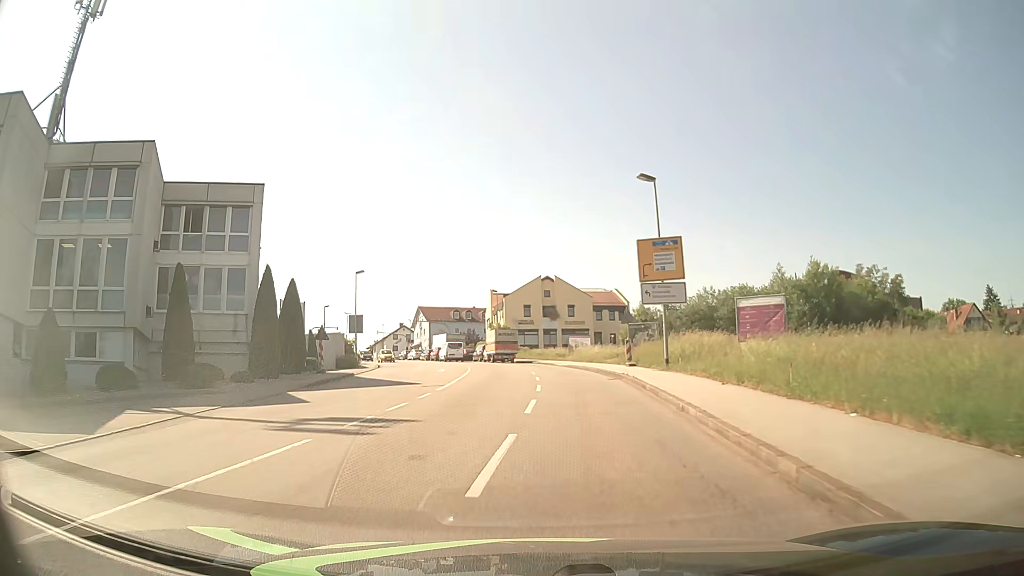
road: tertiary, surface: asphalt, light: Day
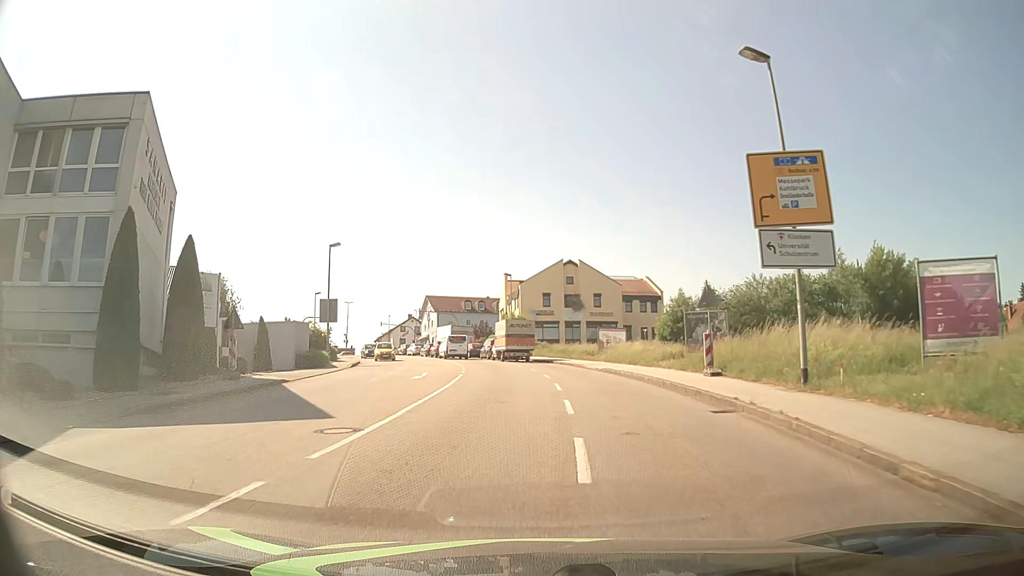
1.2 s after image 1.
(-0.2, +12.8) m; -2°
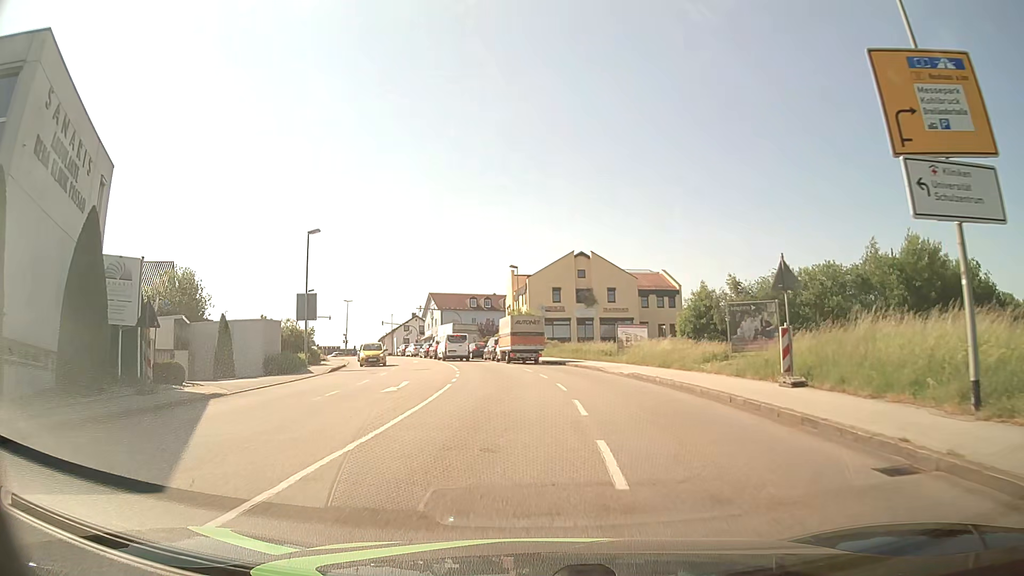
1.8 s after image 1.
(0.0, +6.2) m; -1°
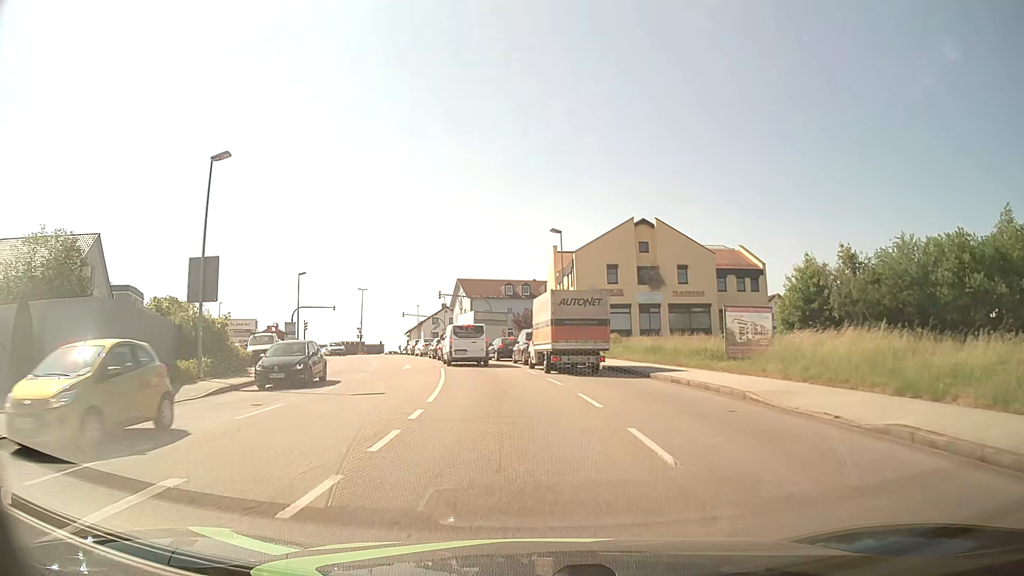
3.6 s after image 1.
(-0.5, +17.2) m; -4°
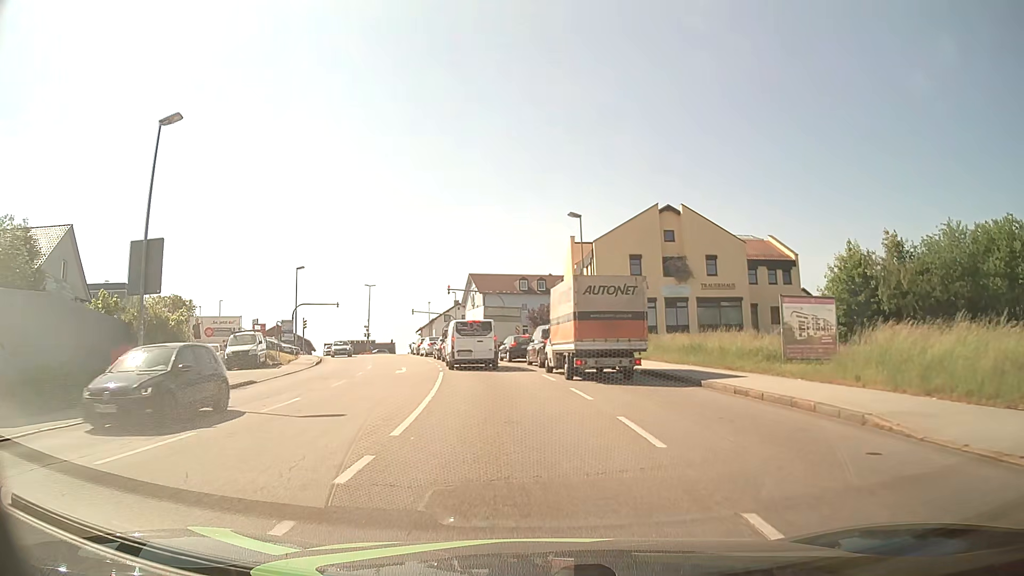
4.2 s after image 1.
(-0.1, +4.7) m; -1°
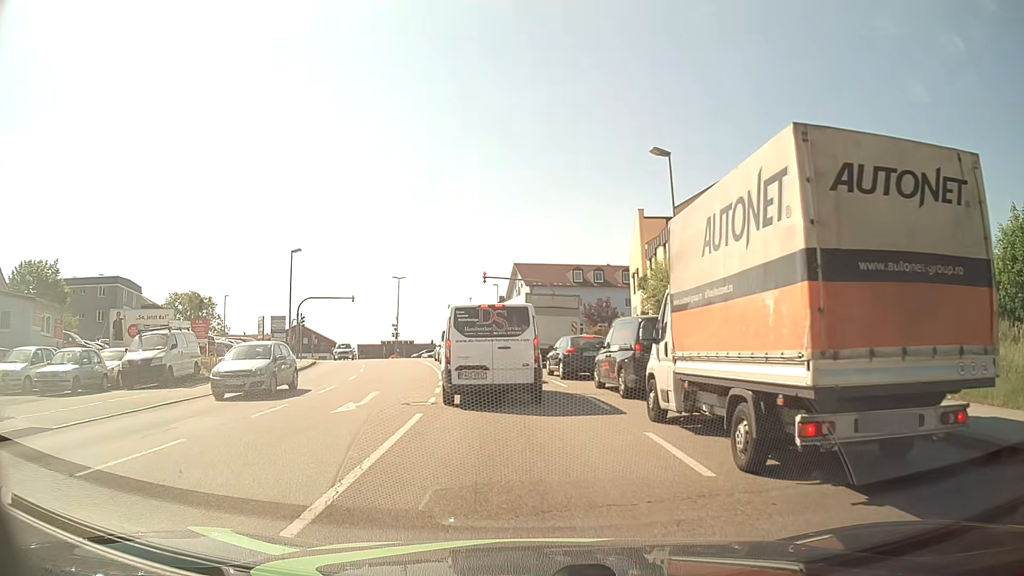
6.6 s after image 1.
(-0.5, +13.2) m; -4°
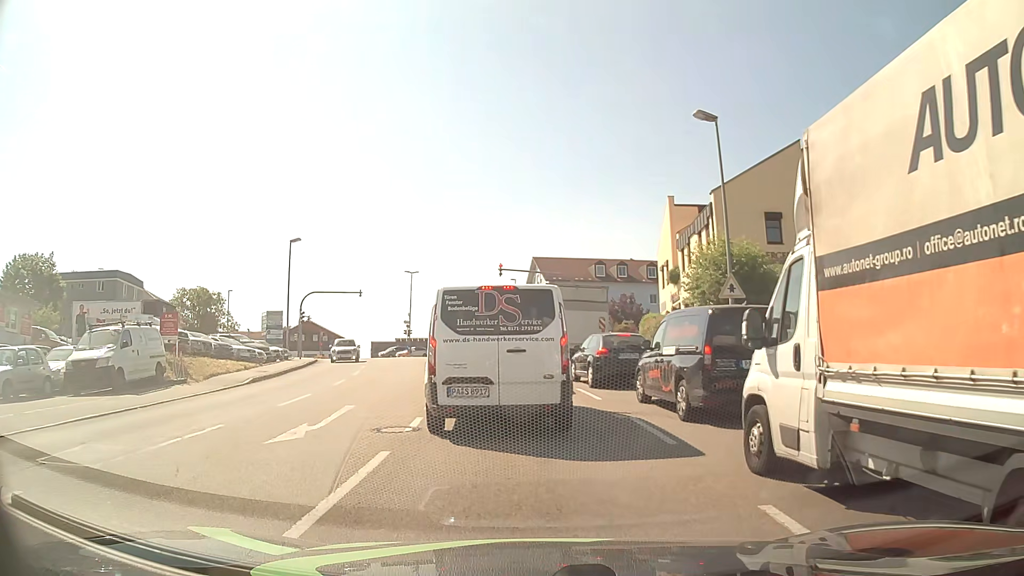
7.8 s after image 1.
(-0.1, +4.0) m; -2°
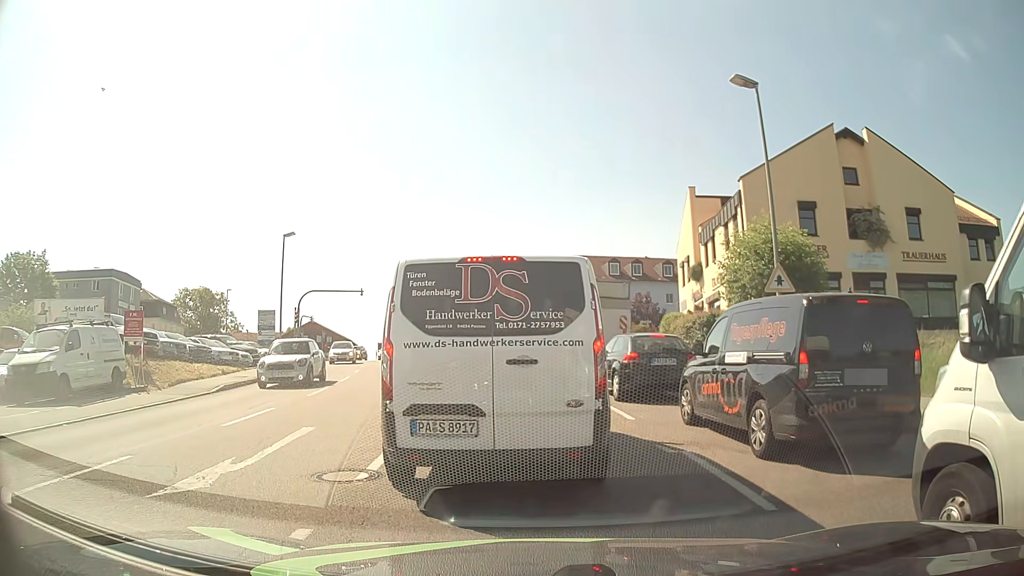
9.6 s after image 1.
(0.0, +3.0) m; -3°
